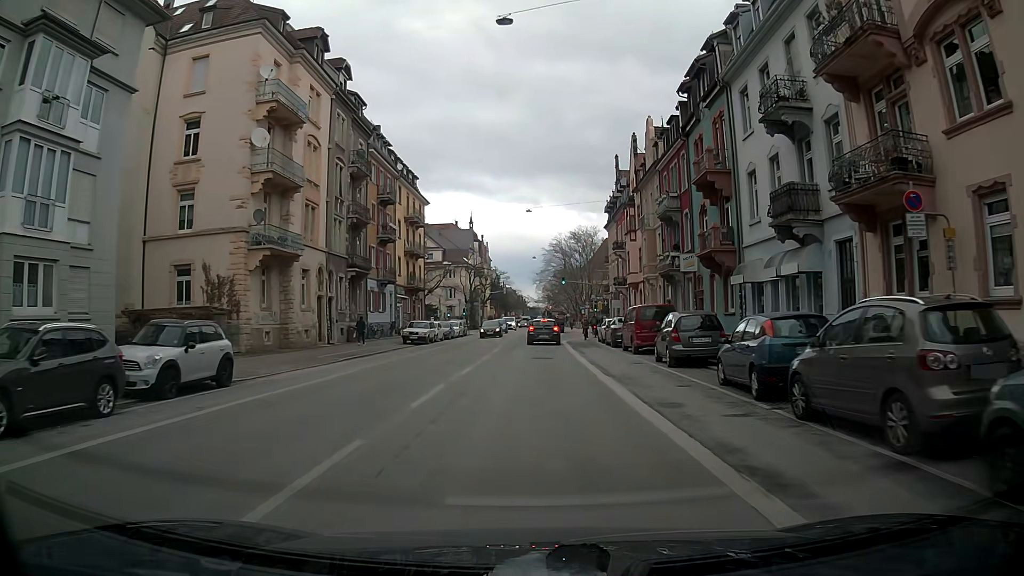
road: secondary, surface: asphalt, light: Day
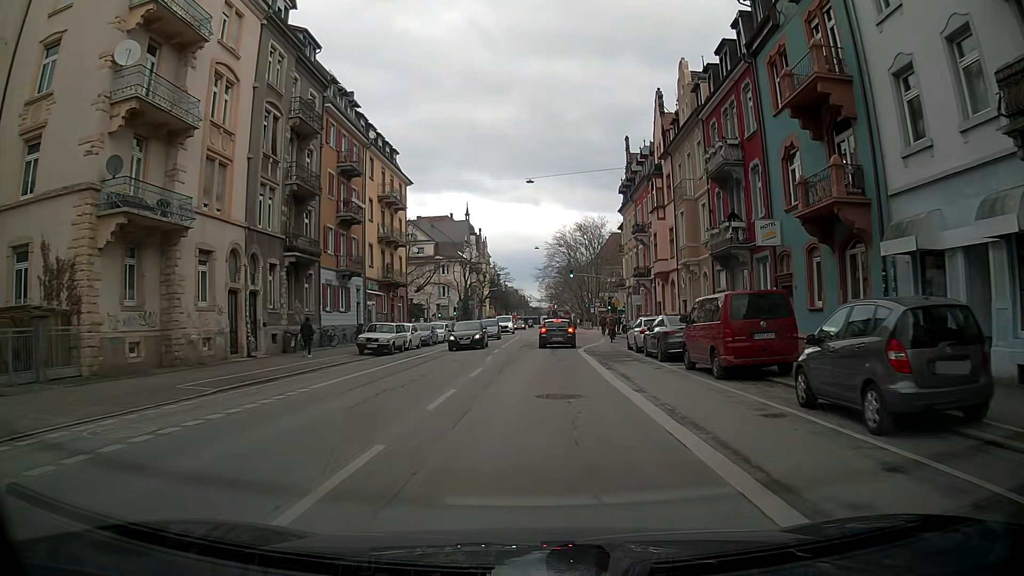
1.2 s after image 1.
(0.0, +11.9) m; -1°
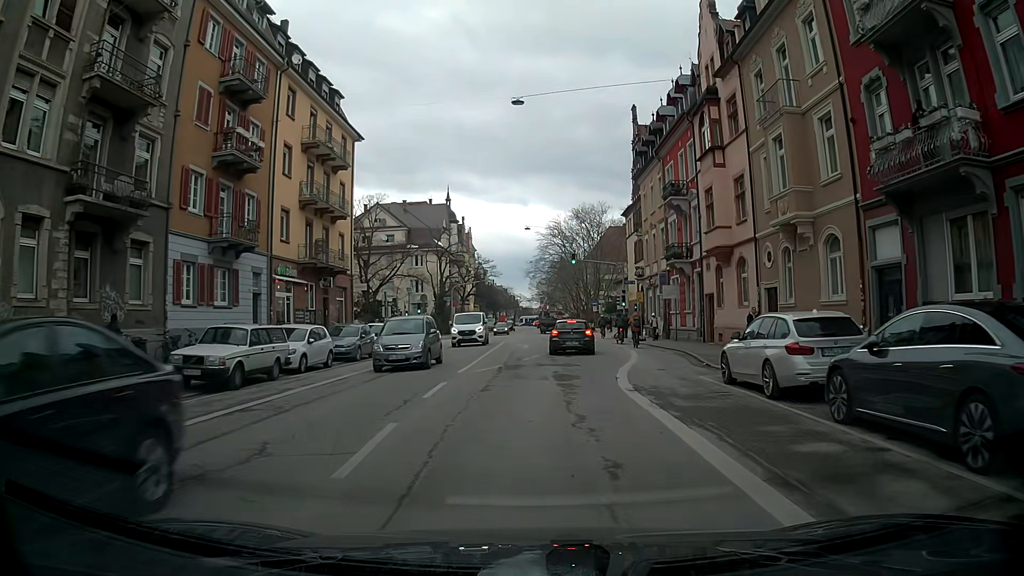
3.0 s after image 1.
(+0.2, +16.5) m; +2°
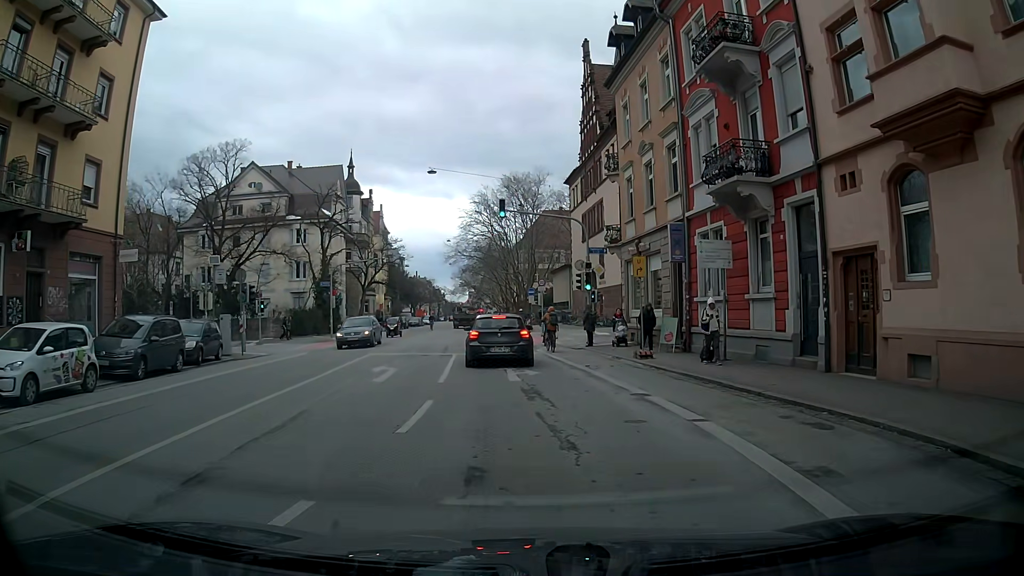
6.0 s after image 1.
(+0.9, +21.3) m; +5°
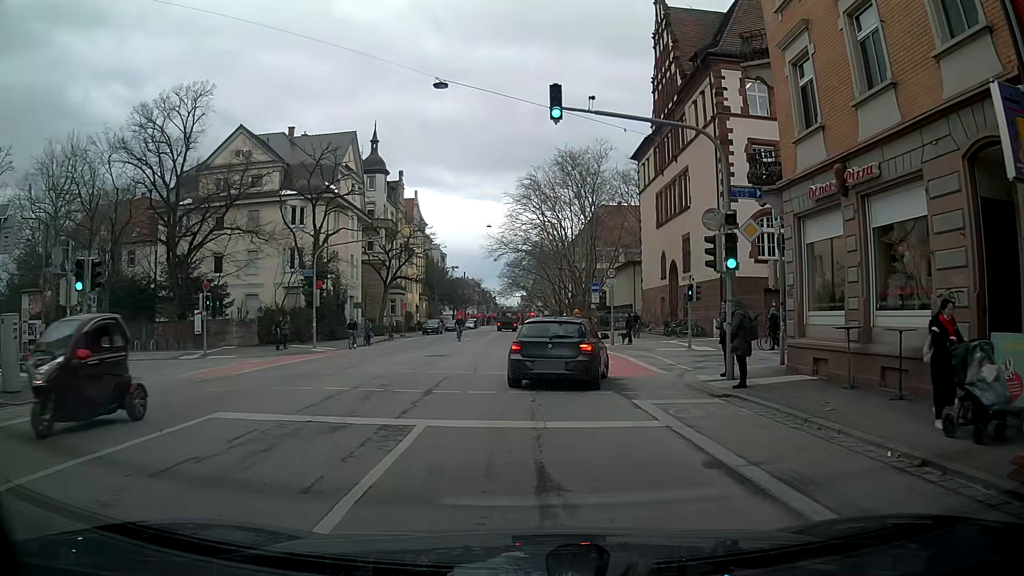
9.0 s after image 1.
(-0.6, +15.2) m; -3°
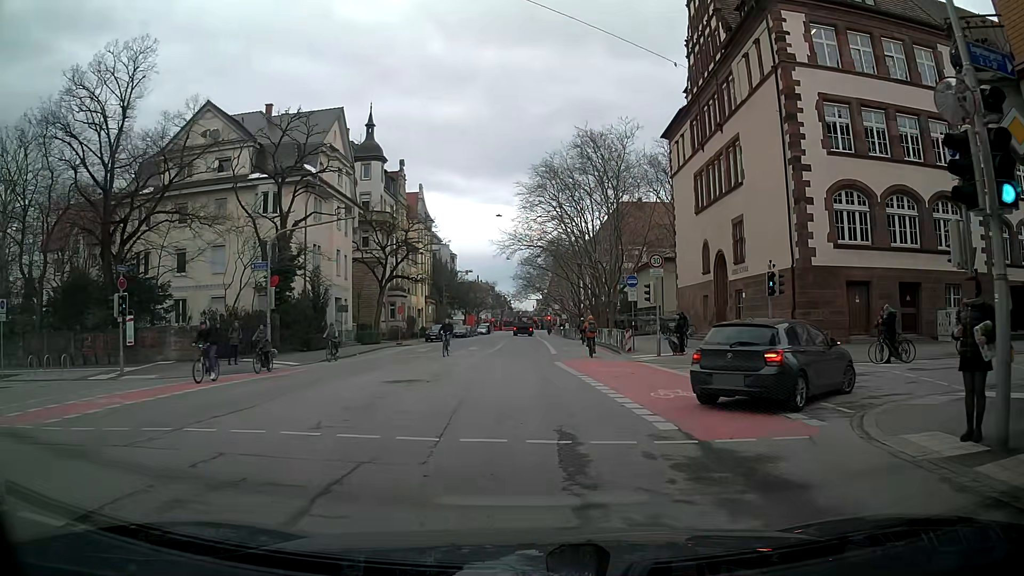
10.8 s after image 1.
(-0.3, +8.9) m; -2°
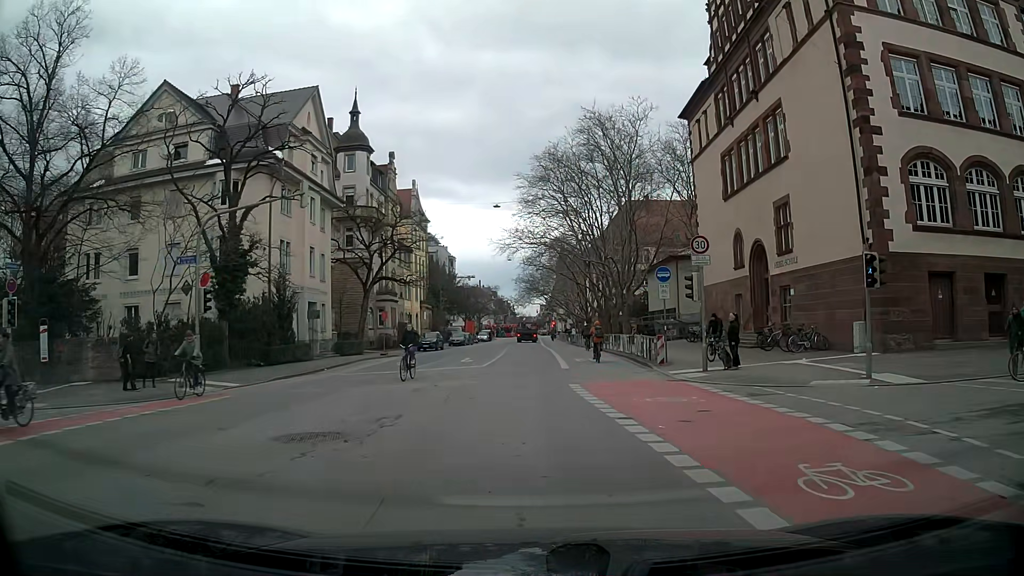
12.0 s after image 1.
(0.0, +7.0) m; 0°
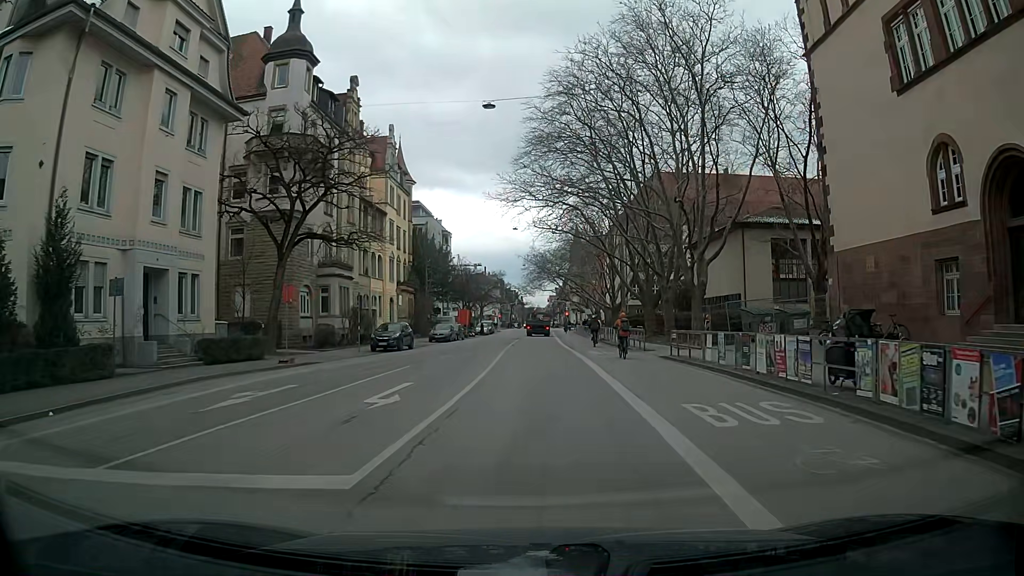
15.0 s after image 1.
(-0.3, +20.9) m; -1°
